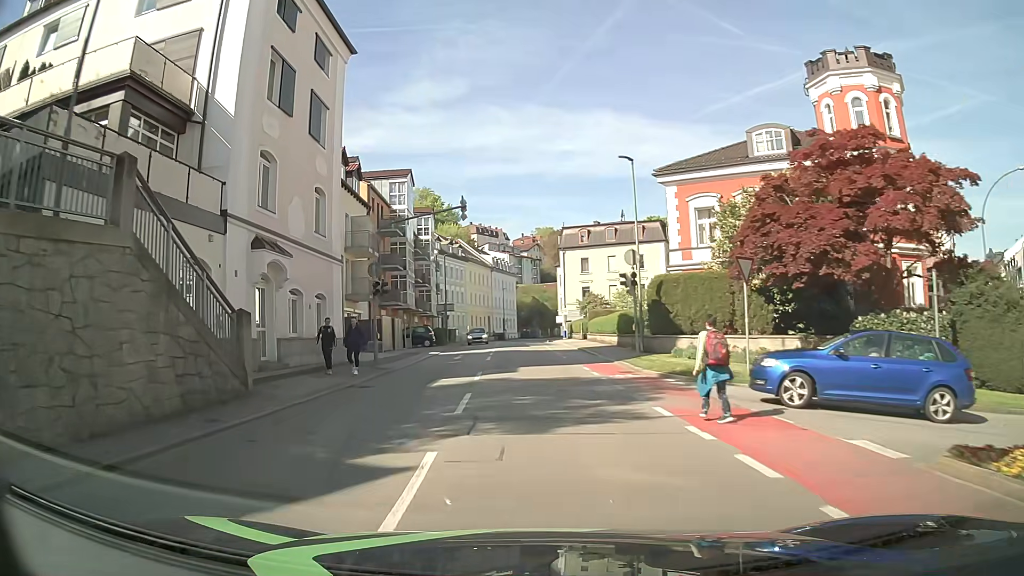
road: tertiary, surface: asphalt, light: Day
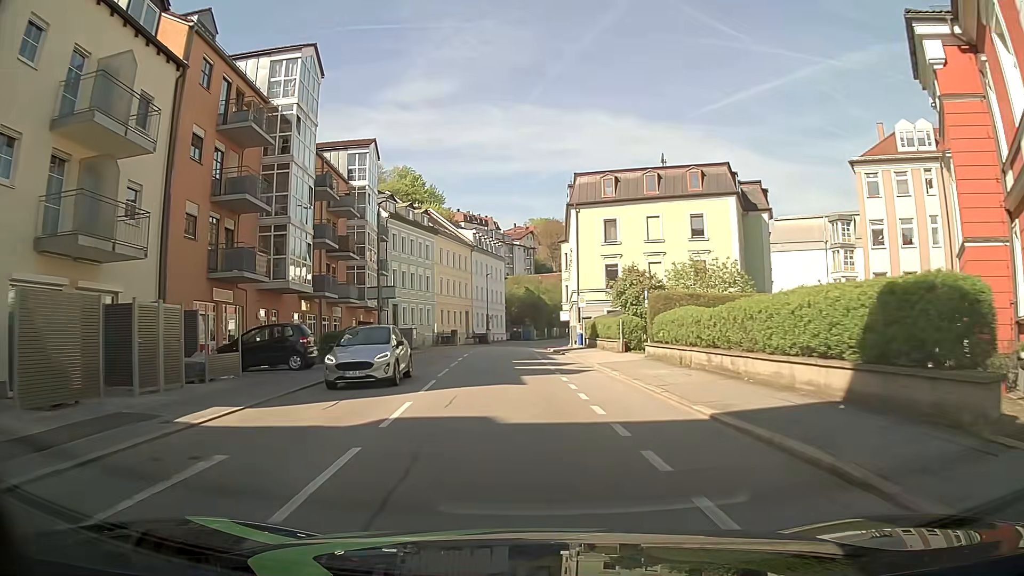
(-0.4, +27.2) m; 0°
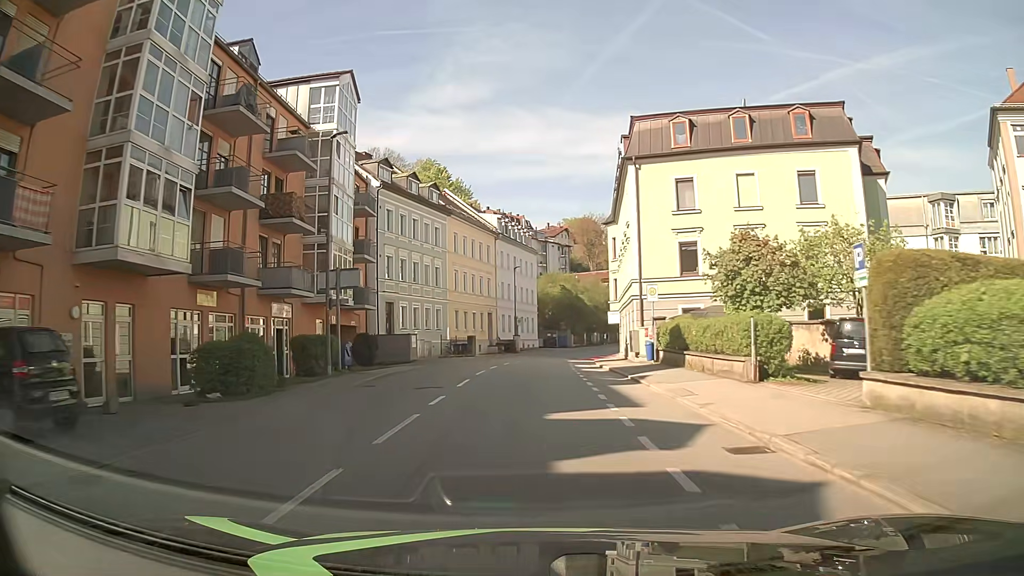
(-0.4, +14.7) m; -3°
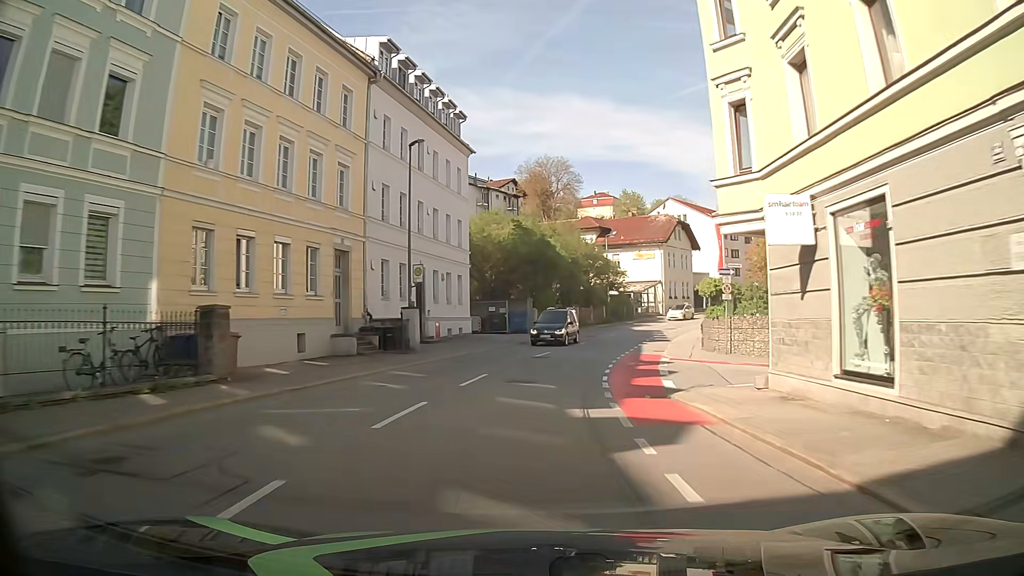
(+0.5, +38.6) m; +5°
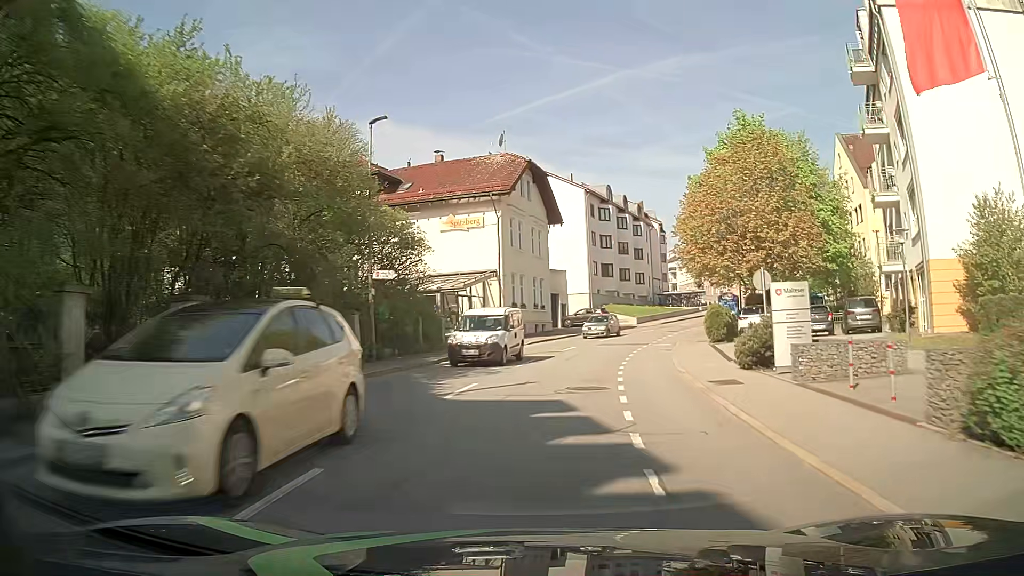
(+5.1, +39.3) m; +15°
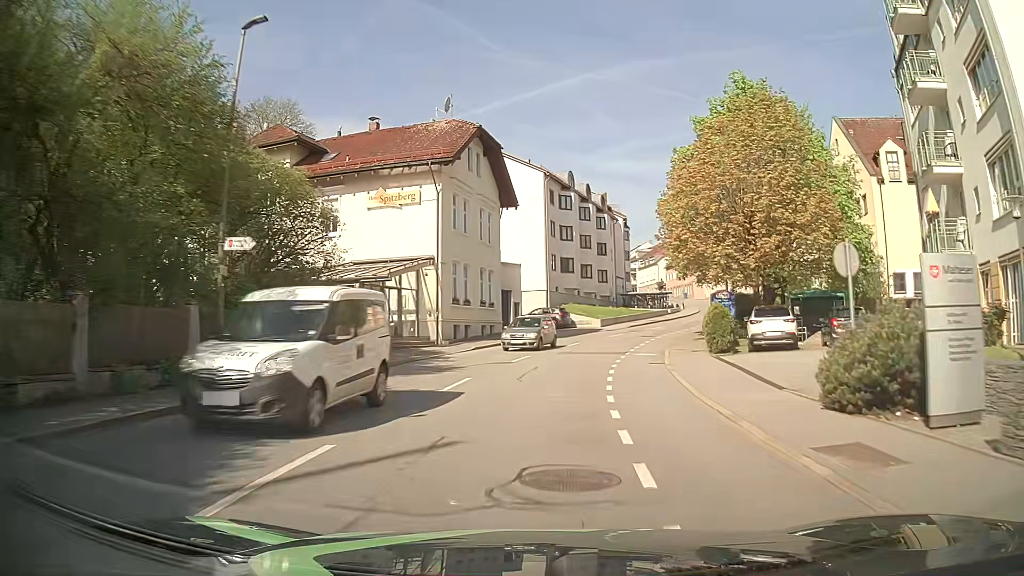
(+0.4, +7.9) m; +5°
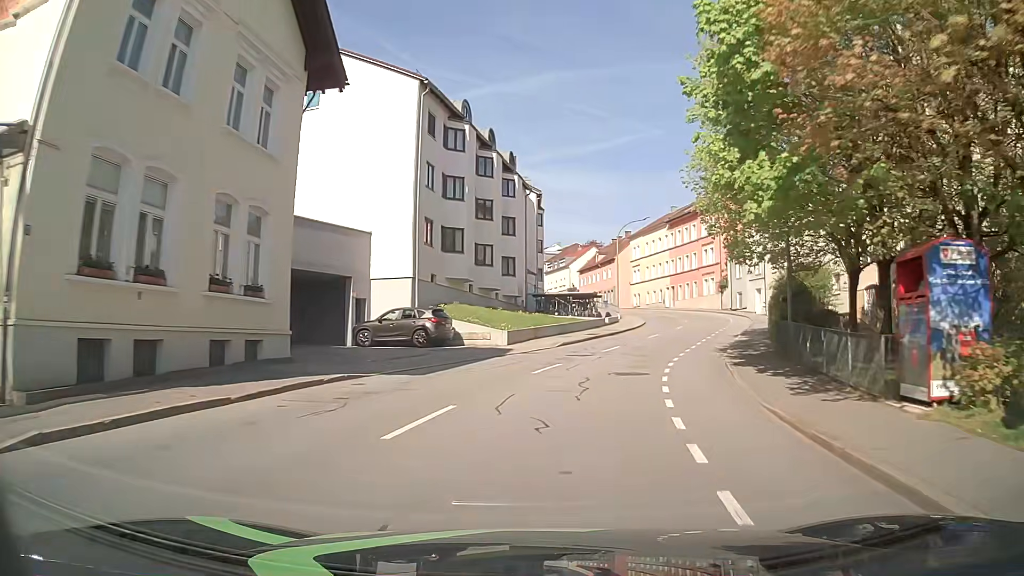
(+1.6, +23.2) m; +9°
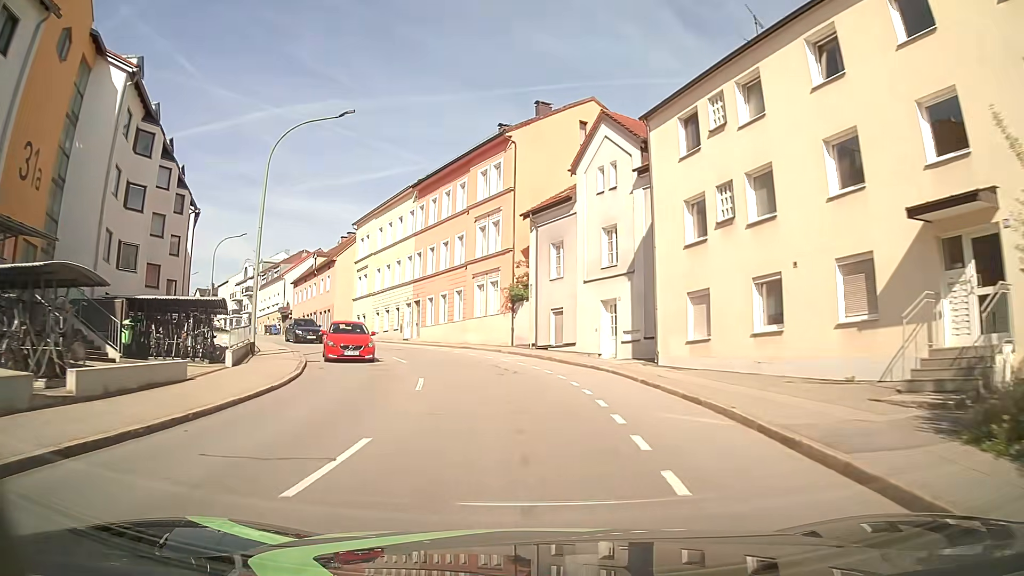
(+8.3, +36.5) m; +19°
(0, +10) (-1, +20) (-4, +30) (-8, +39) (-13, +47) (-18, +56) (-24, +64) (-29, +72) (-35, +81) (-41, +89) m
